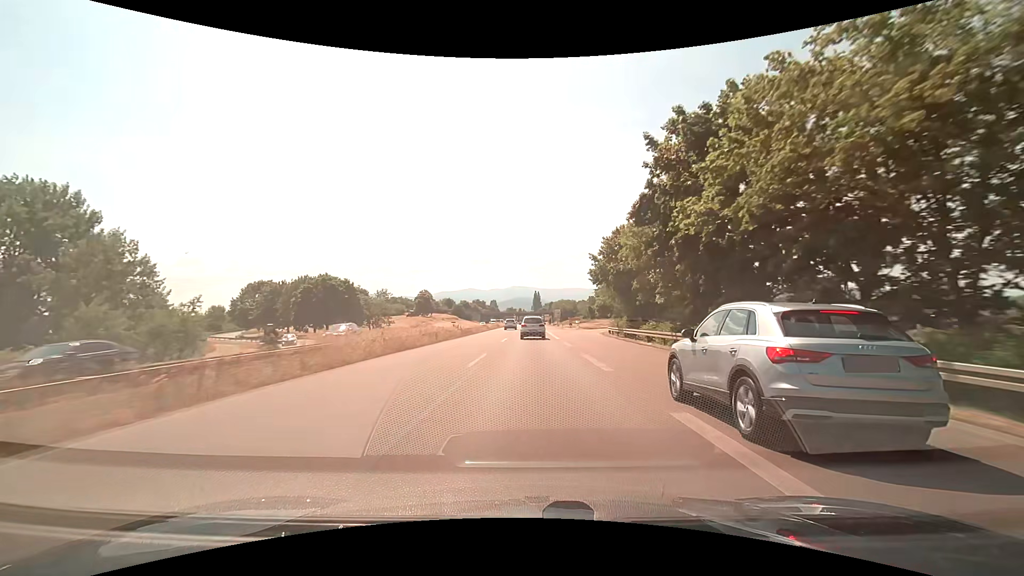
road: trunk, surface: asphalt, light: Day
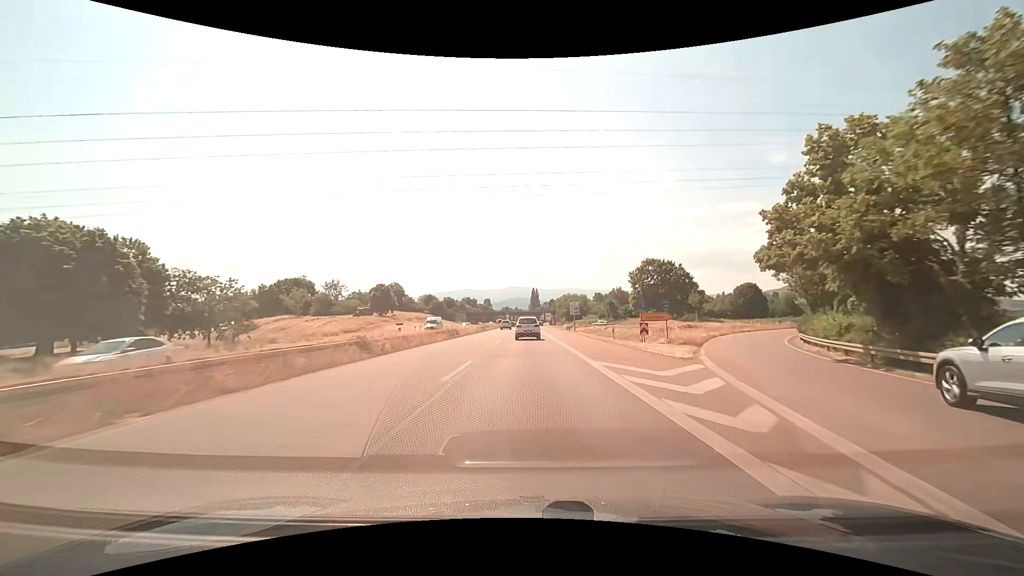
(+0.3, +57.5) m; 0°
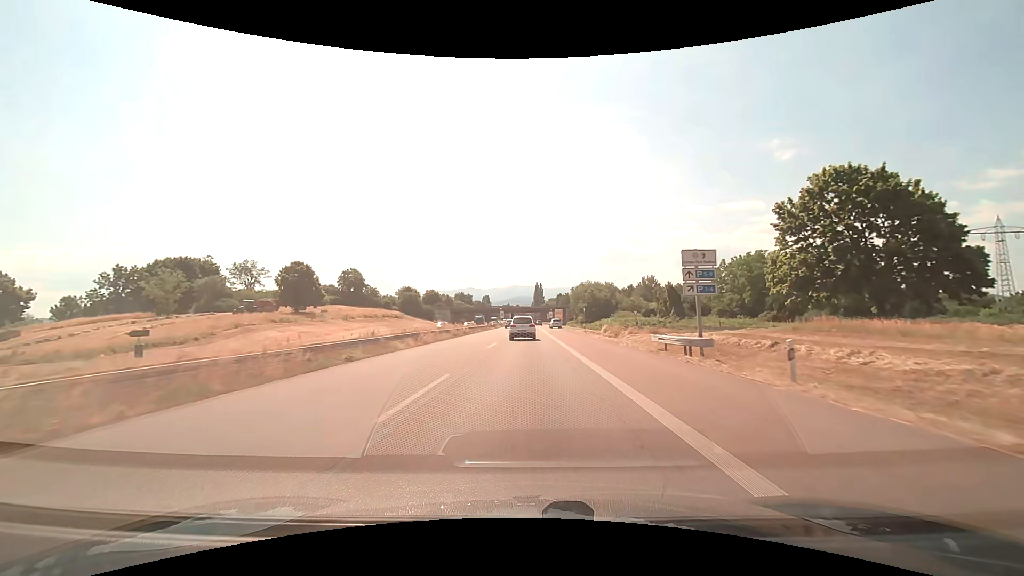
(-0.1, +58.2) m; 0°
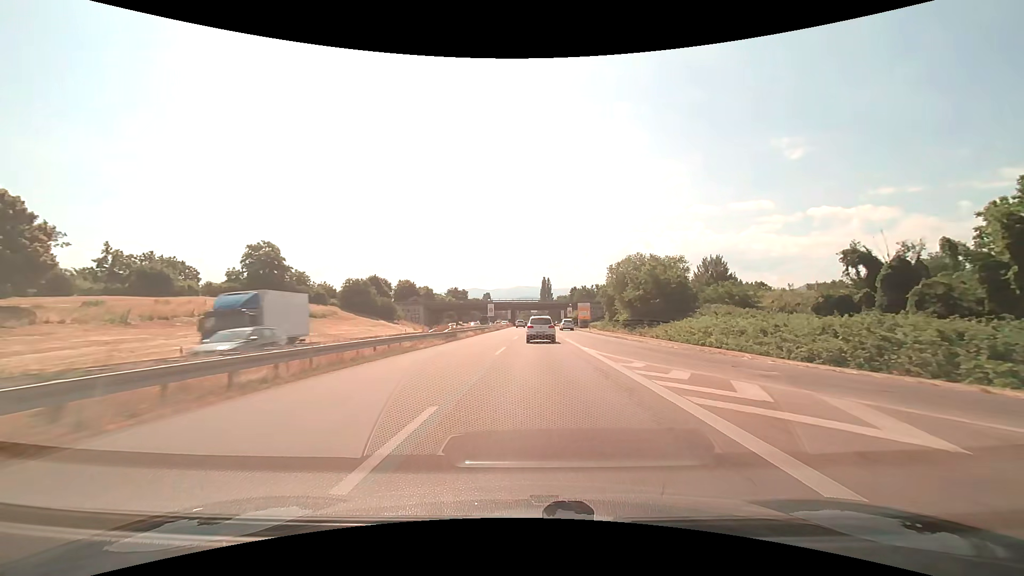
(-0.4, +58.9) m; -1°
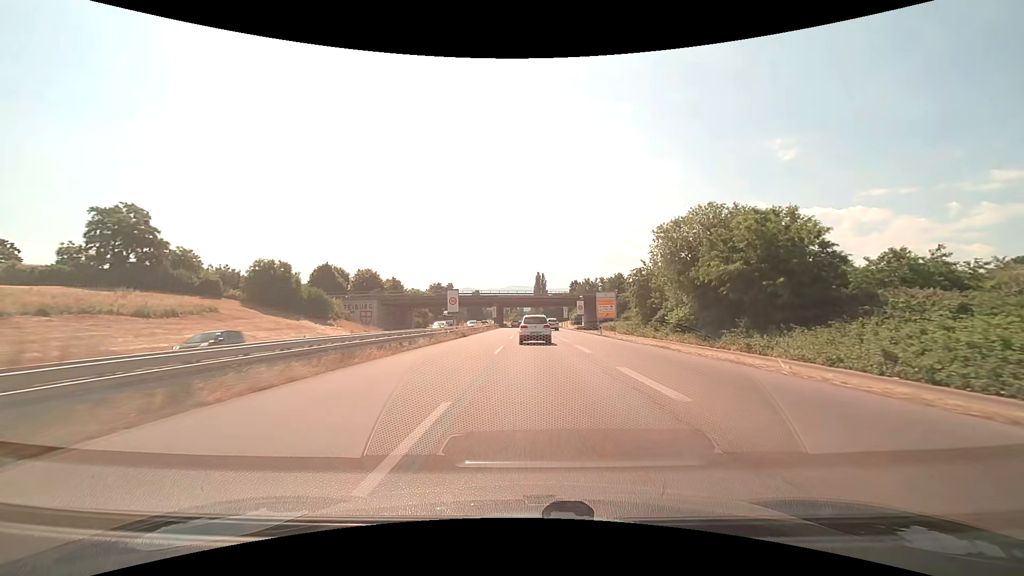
(+0.2, +35.6) m; +1°
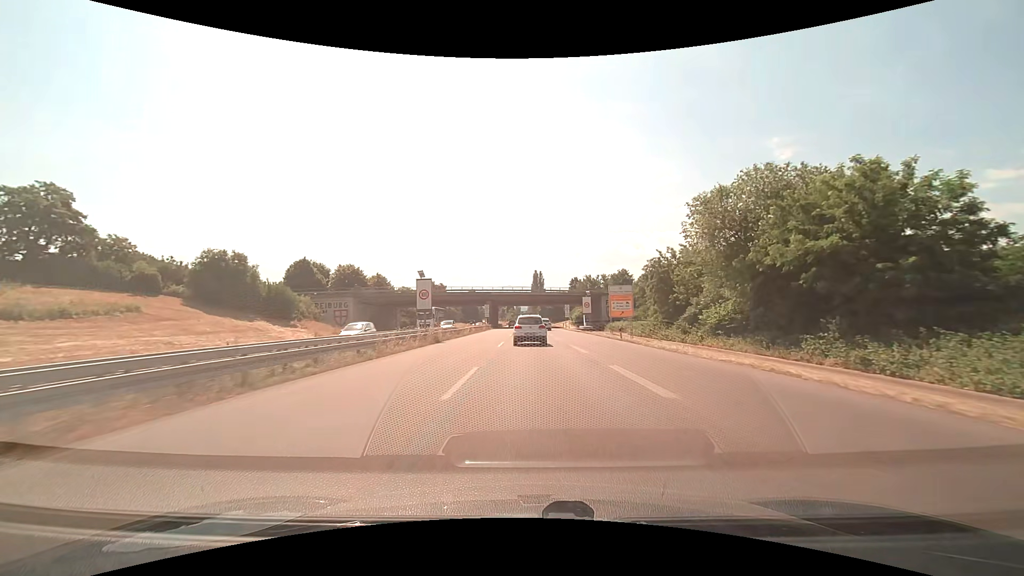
(0.0, +11.9) m; 0°
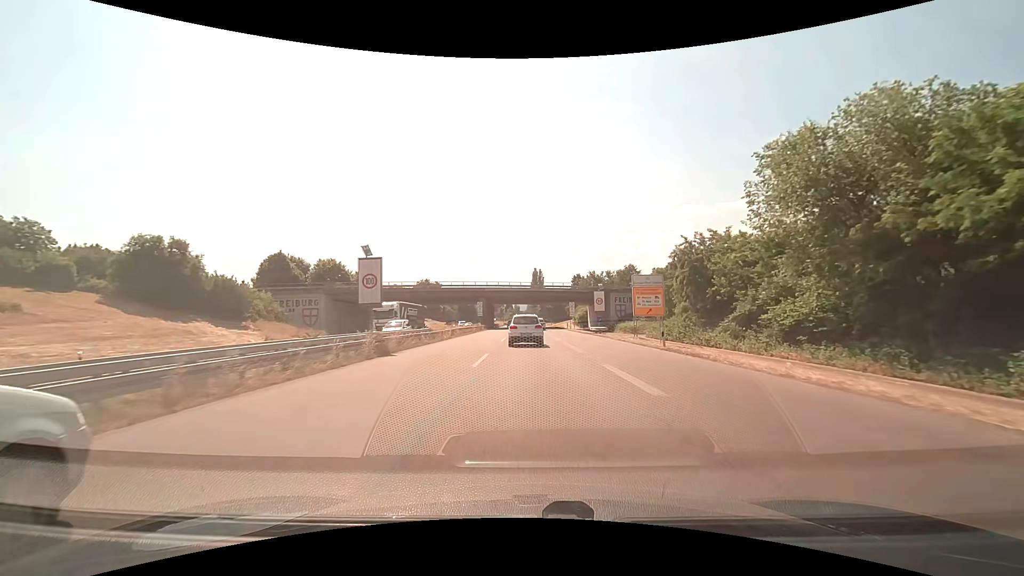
(0.0, +11.9) m; 0°
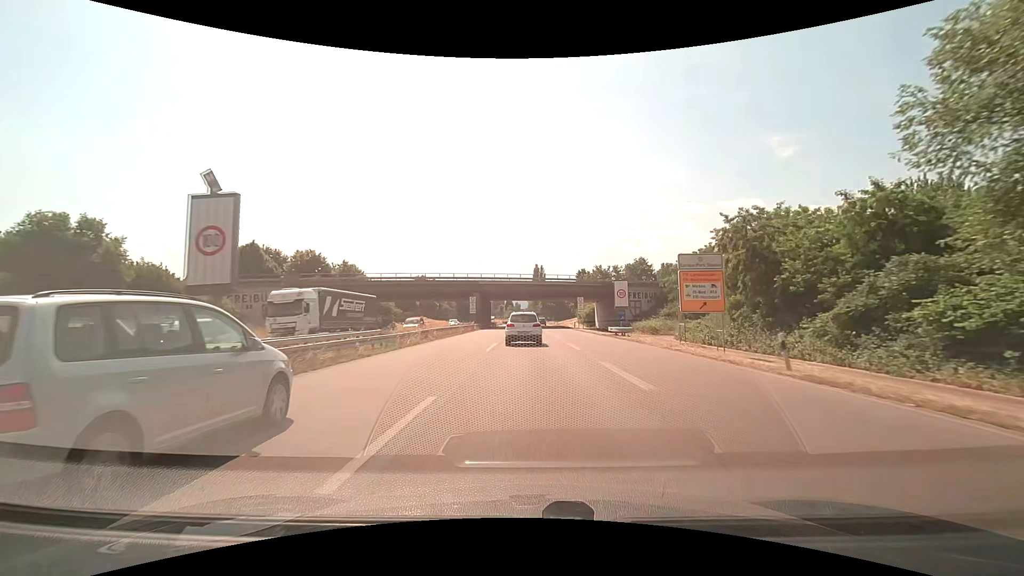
(0.0, +11.8) m; 0°
(0, +10) (0, +20) (0, +30) (0, +40) (0, +50) (0, +60) (0, +70) (0, +80) (0, +90) (0, +100) m
